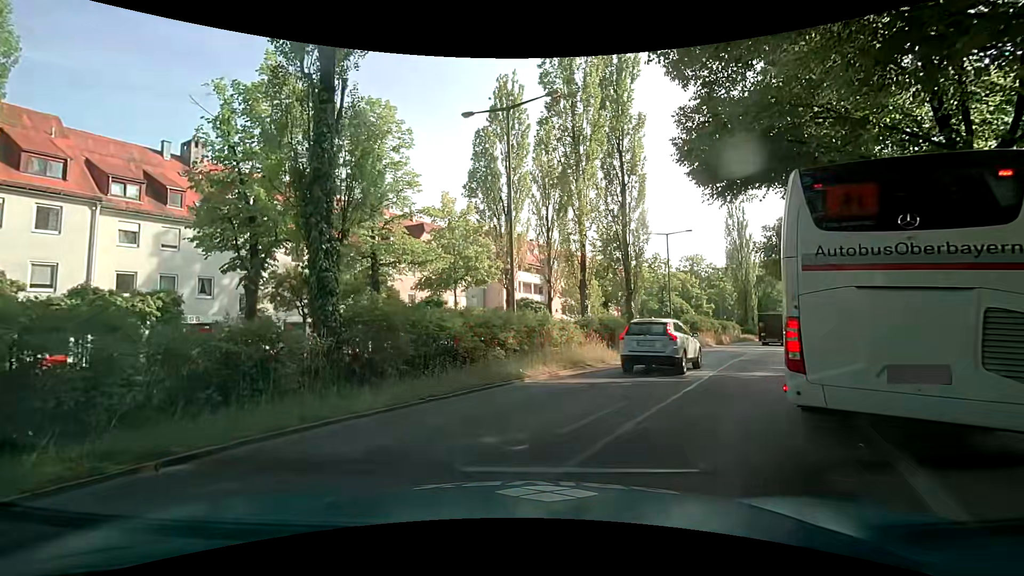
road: secondary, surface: asphalt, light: Day
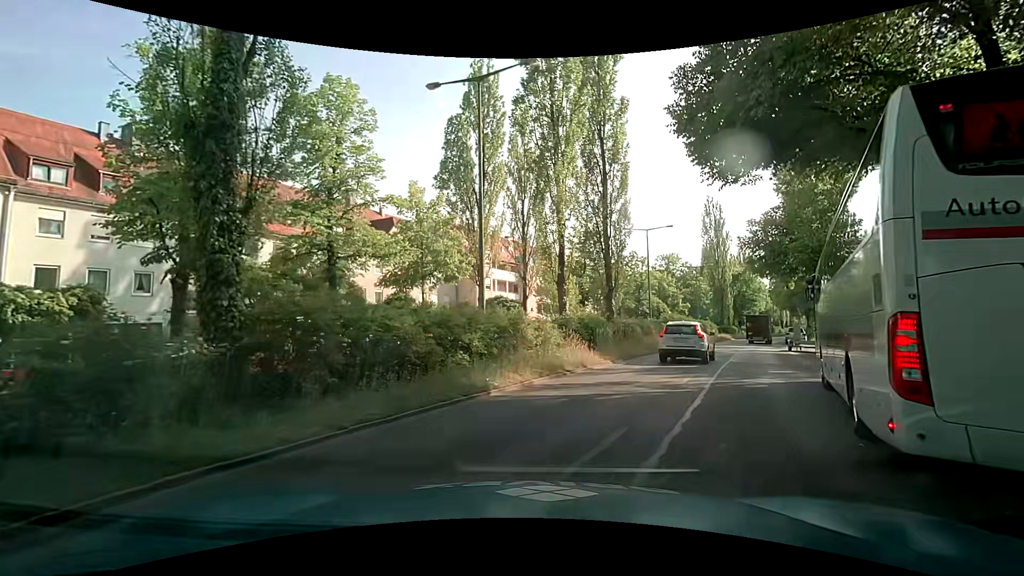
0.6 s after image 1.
(0.0, +2.6) m; +2°
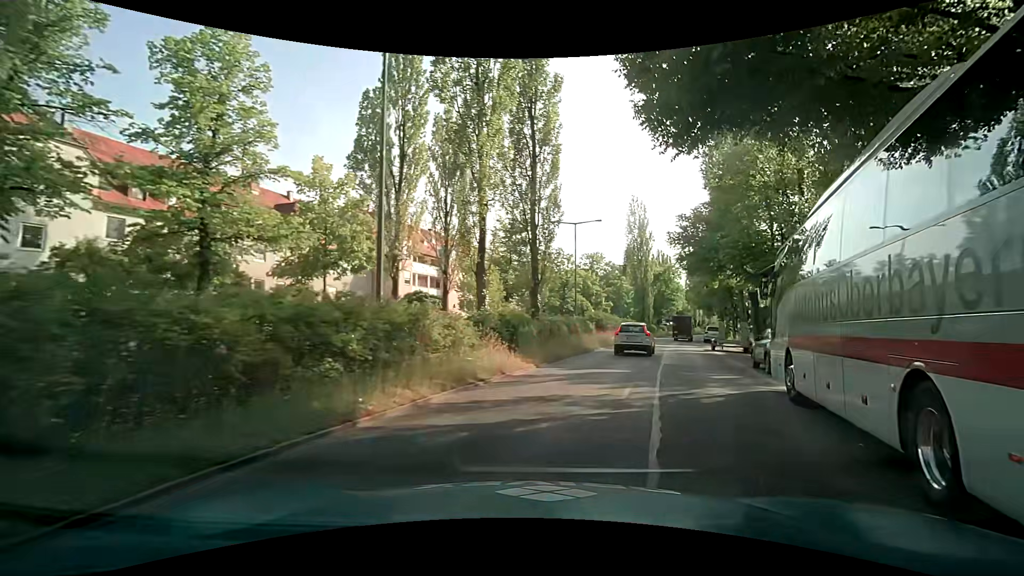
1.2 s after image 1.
(+0.2, +3.4) m; +8°
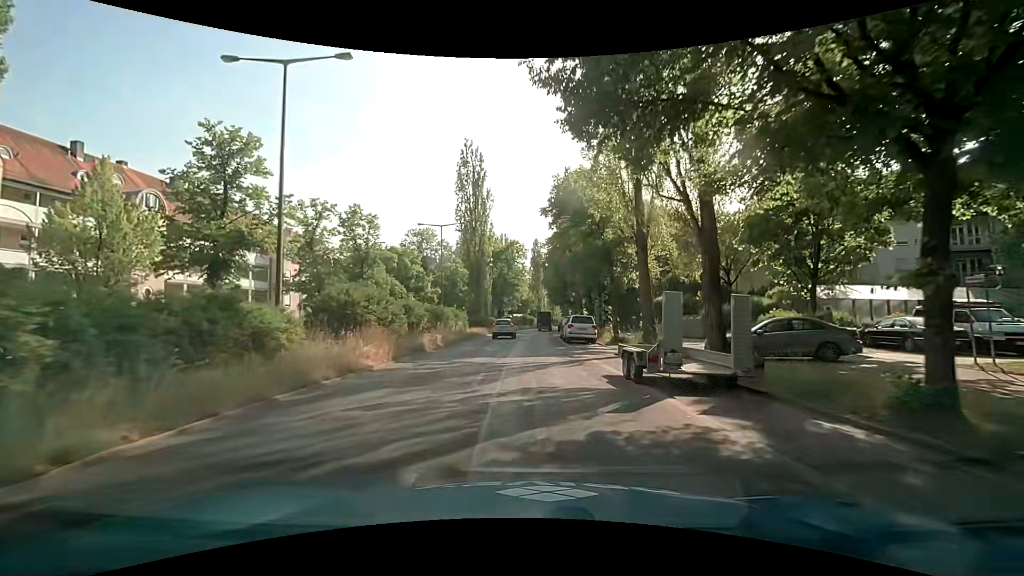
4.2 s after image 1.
(+6.8, +25.8) m; +18°
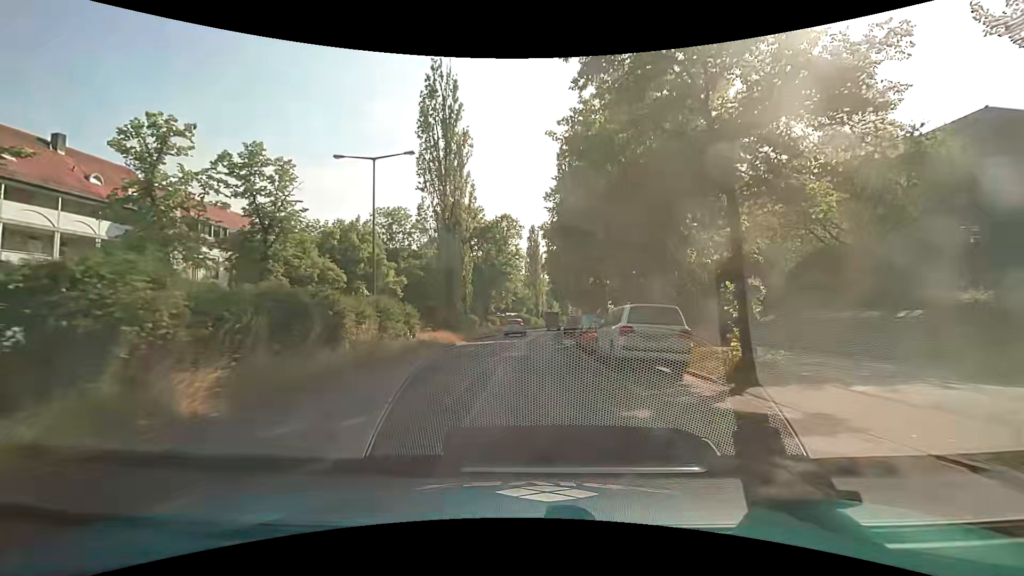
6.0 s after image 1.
(-0.2, +19.5) m; -1°
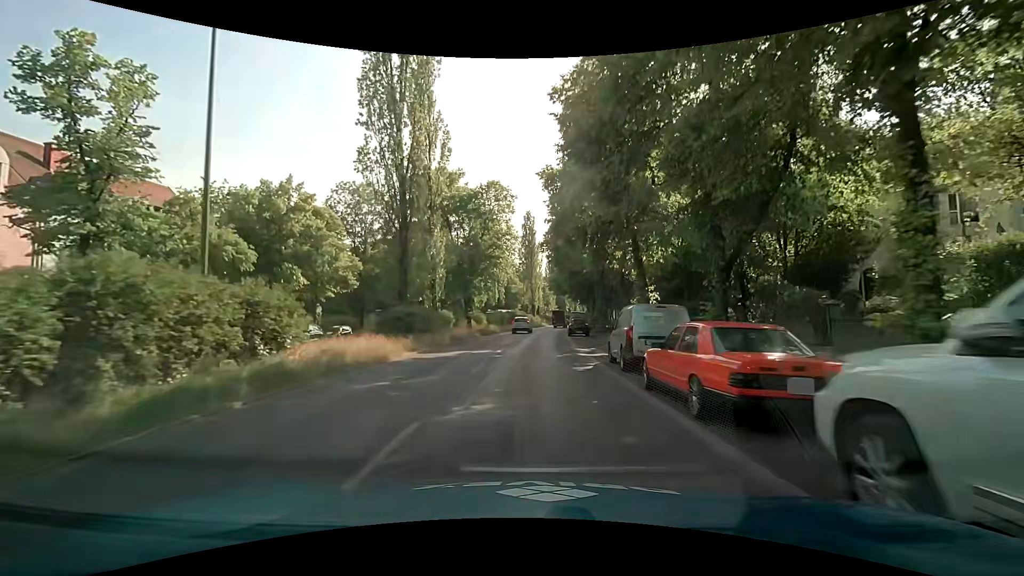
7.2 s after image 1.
(+0.1, +13.6) m; +1°
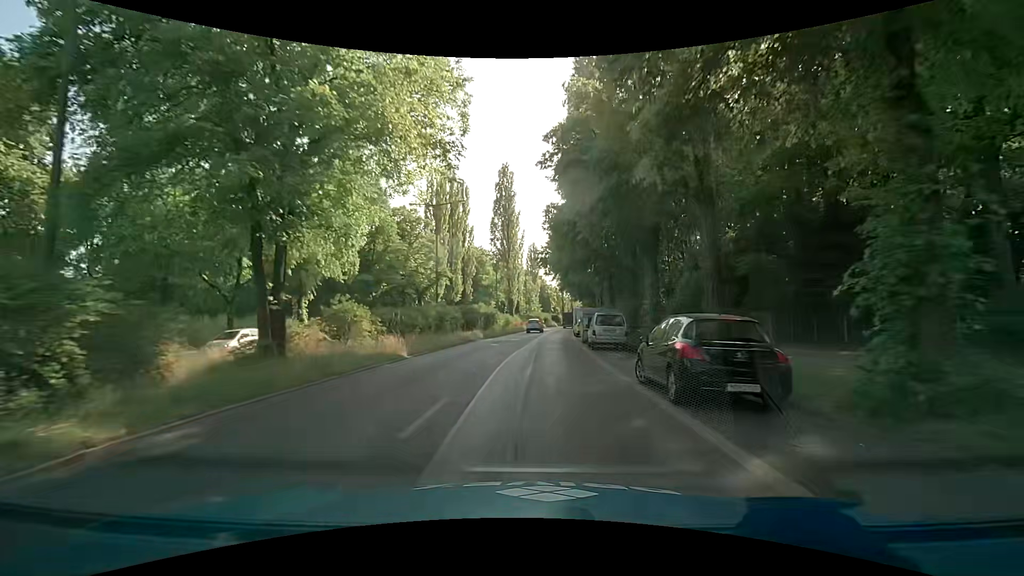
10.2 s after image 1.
(+0.5, +33.8) m; +3°
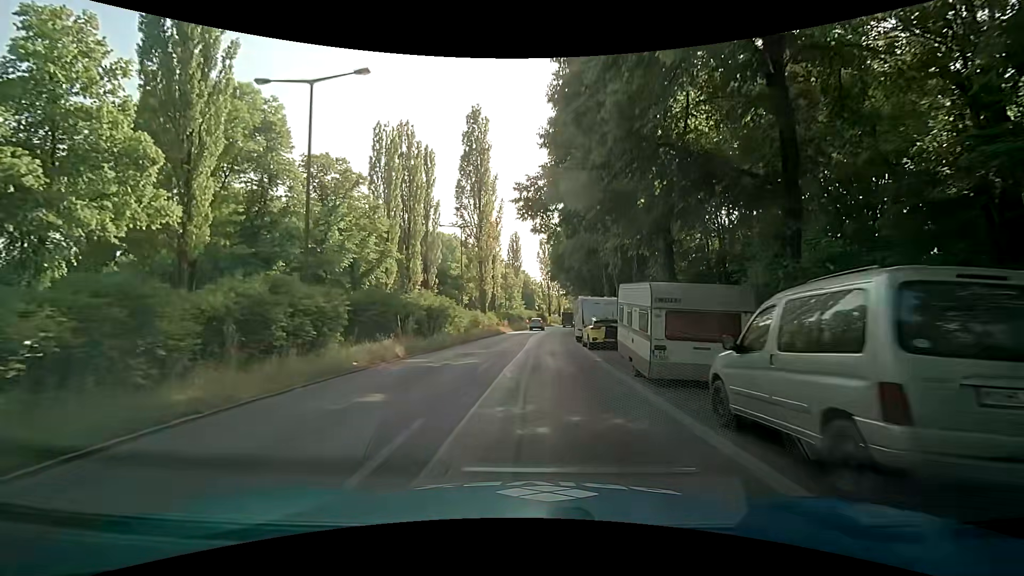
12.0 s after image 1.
(+0.3, +20.0) m; +1°
(0, +10) (0, +20) (+1, +30) (+1, +40) (+2, +50) (+3, +60) (+4, +70) (+5, +80) (+6, +90) (+8, +100) m
